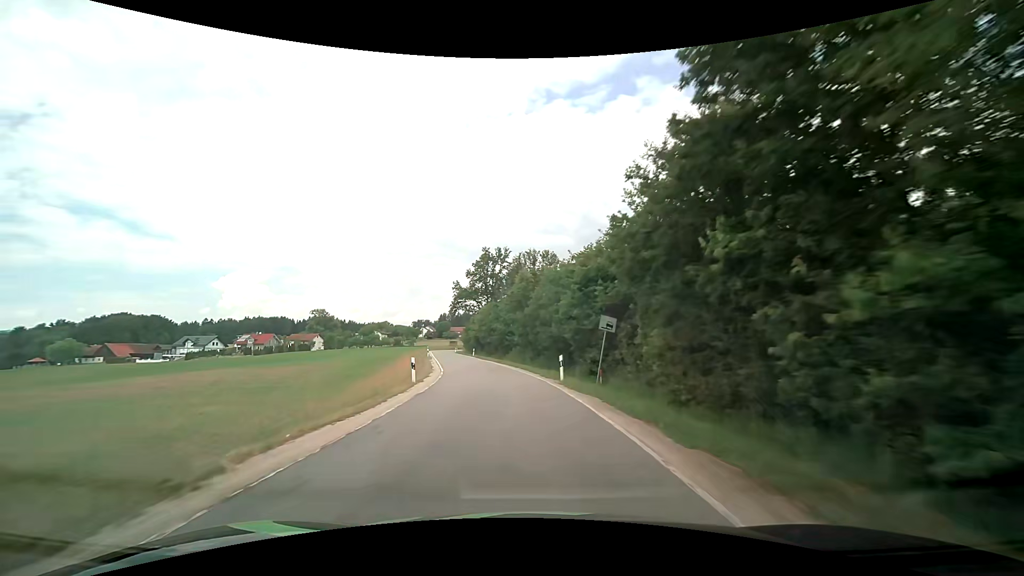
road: tertiary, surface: asphalt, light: Day
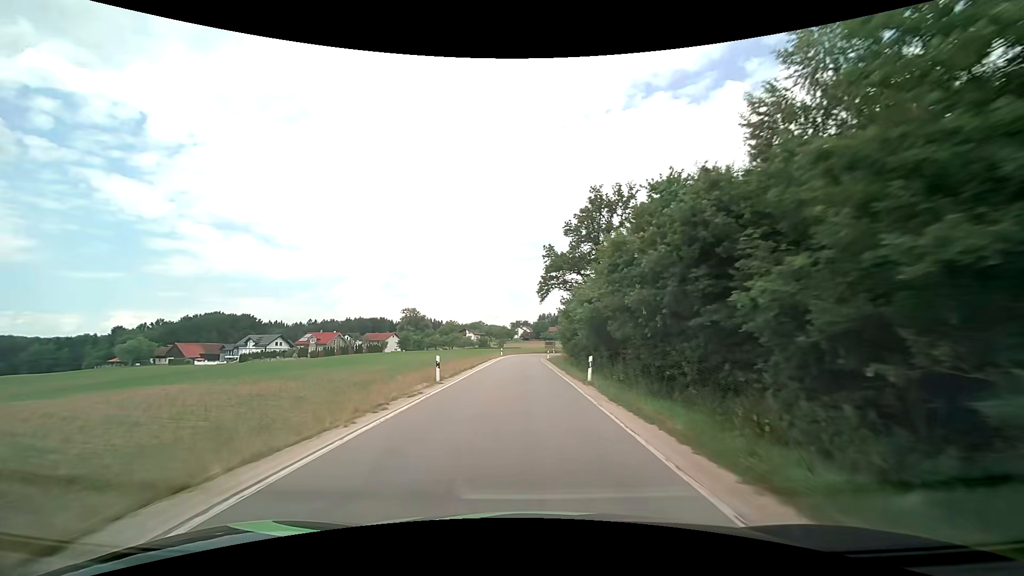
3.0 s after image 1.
(-5.8, +45.9) m; -12°
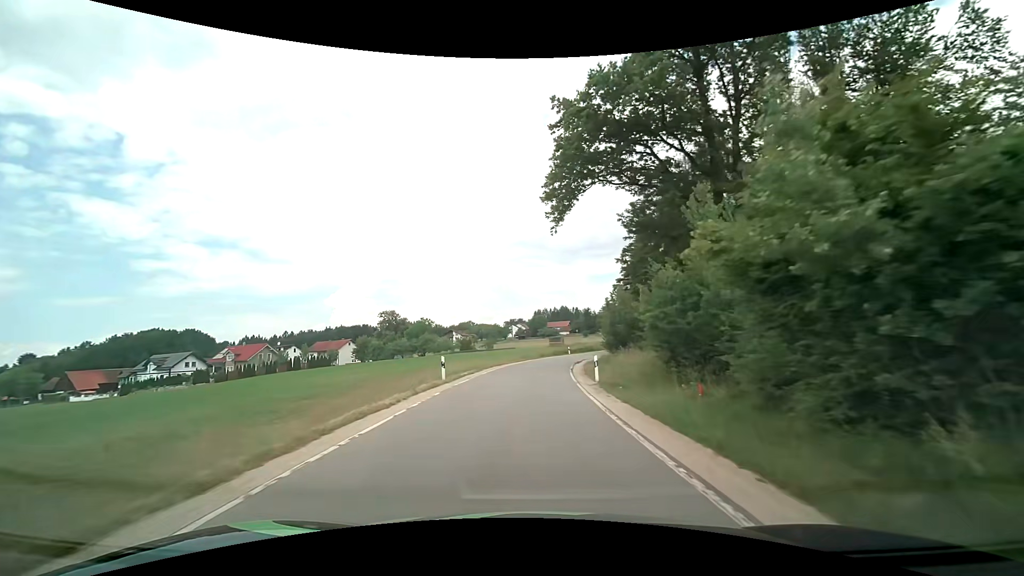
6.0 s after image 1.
(-0.7, +45.6) m; 0°
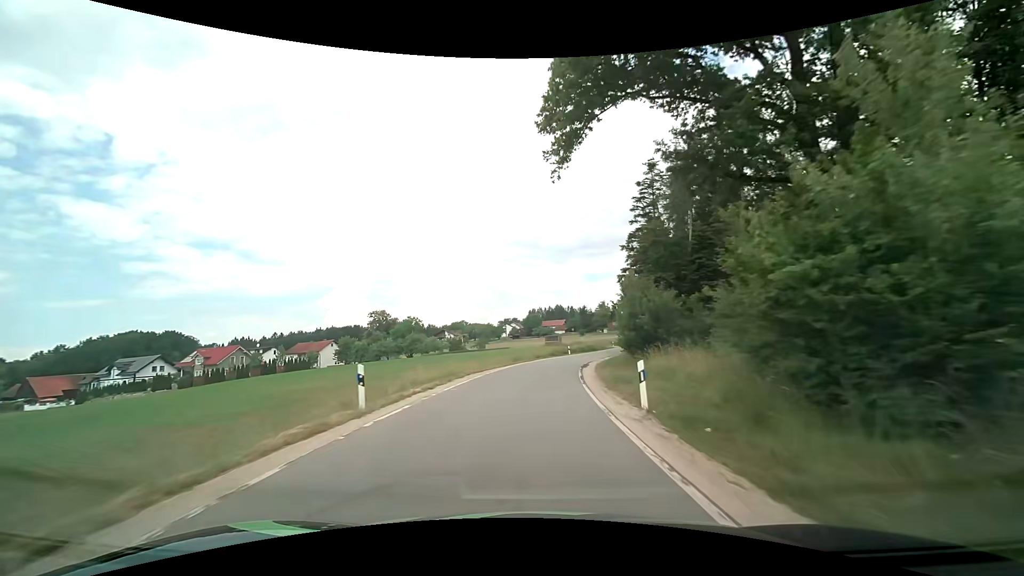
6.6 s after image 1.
(0.0, +9.1) m; 0°
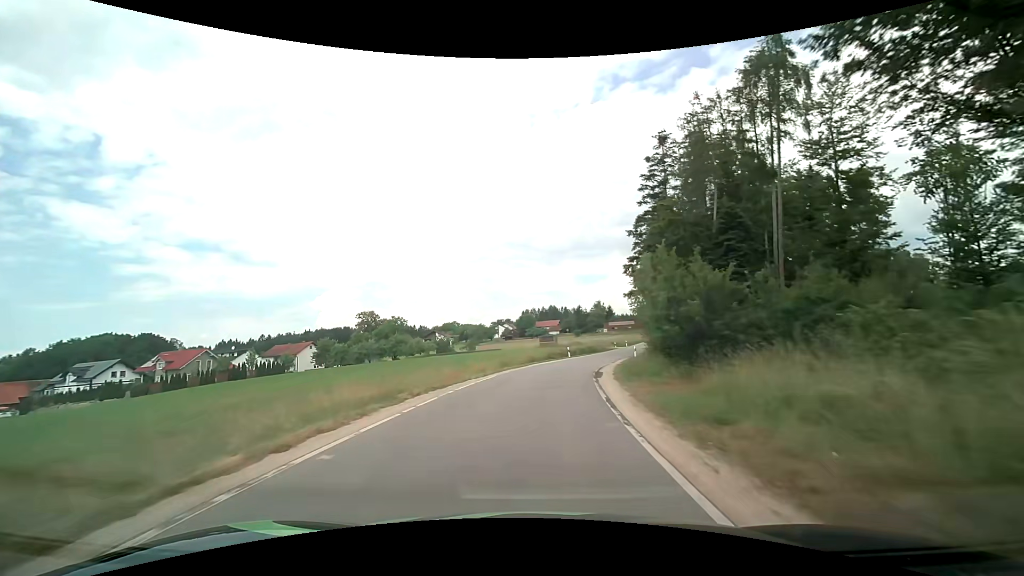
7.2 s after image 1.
(+0.1, +9.1) m; +1°
